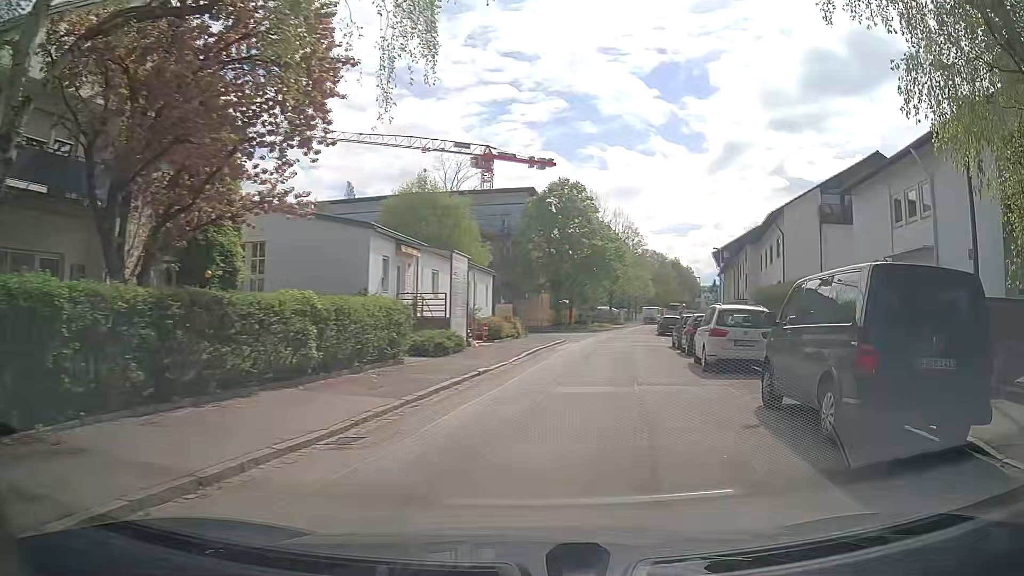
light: Day
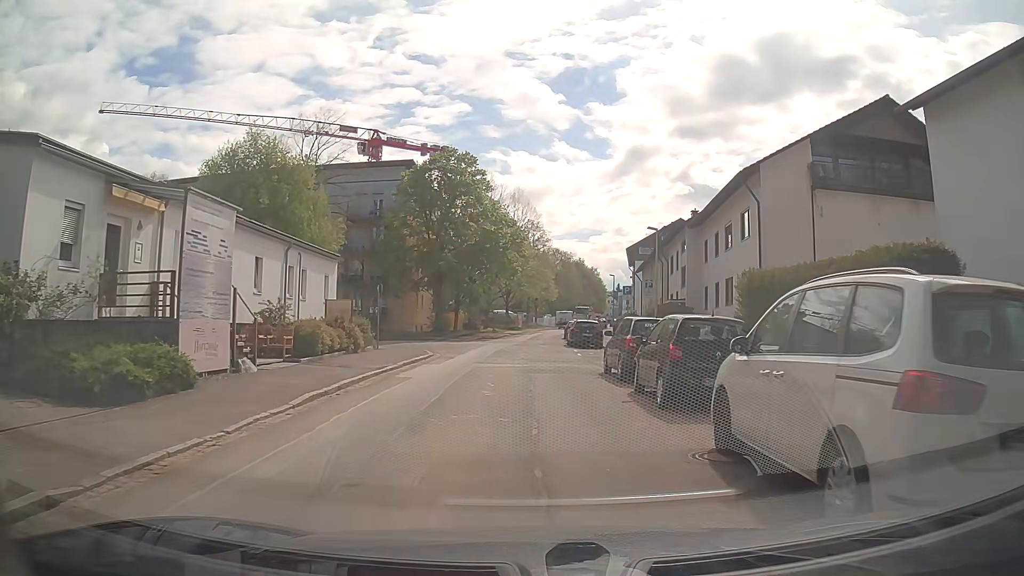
(+1.8, +13.4) m; +10°
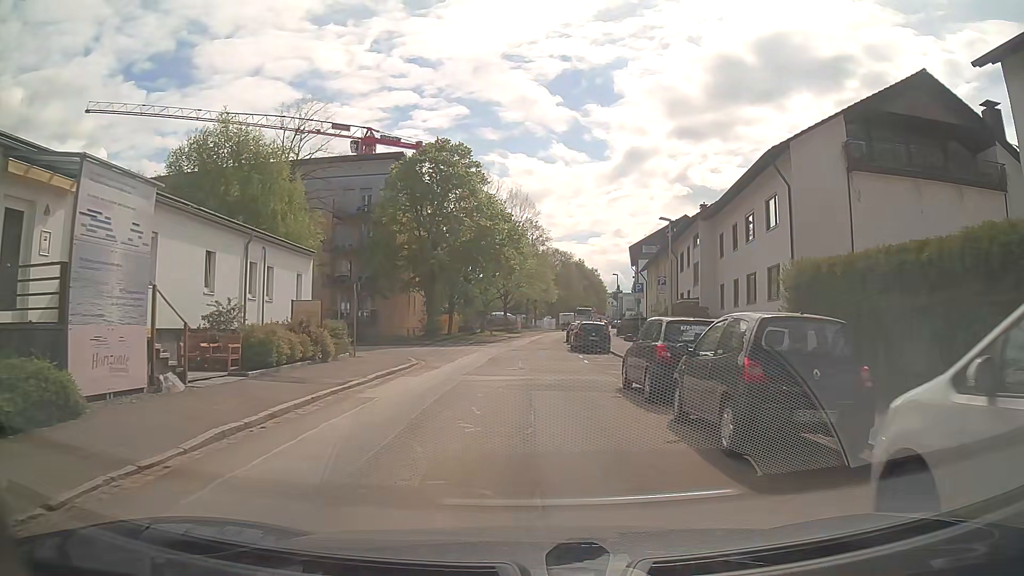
(0.0, +3.7) m; -1°
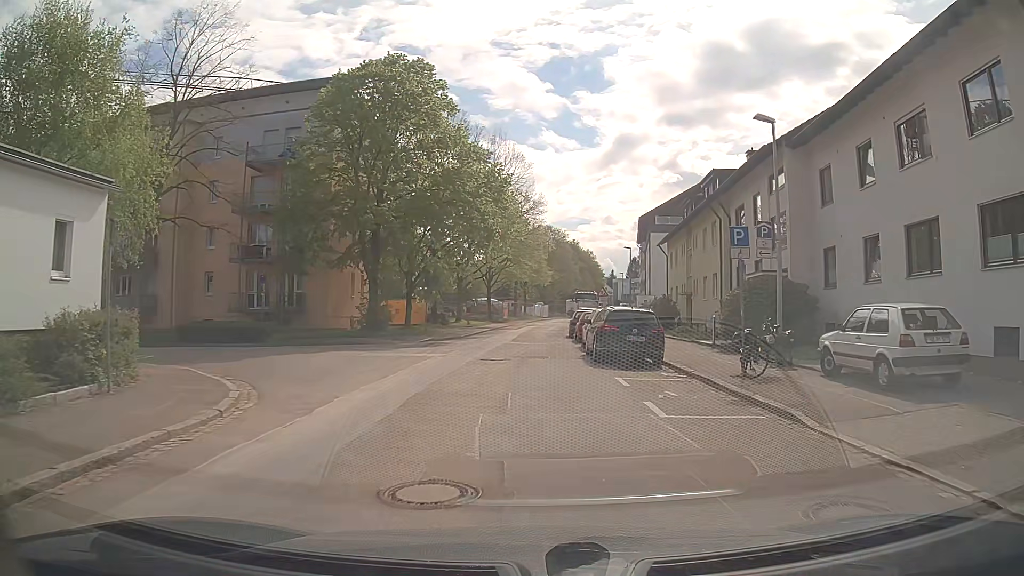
(+0.2, +15.0) m; 0°
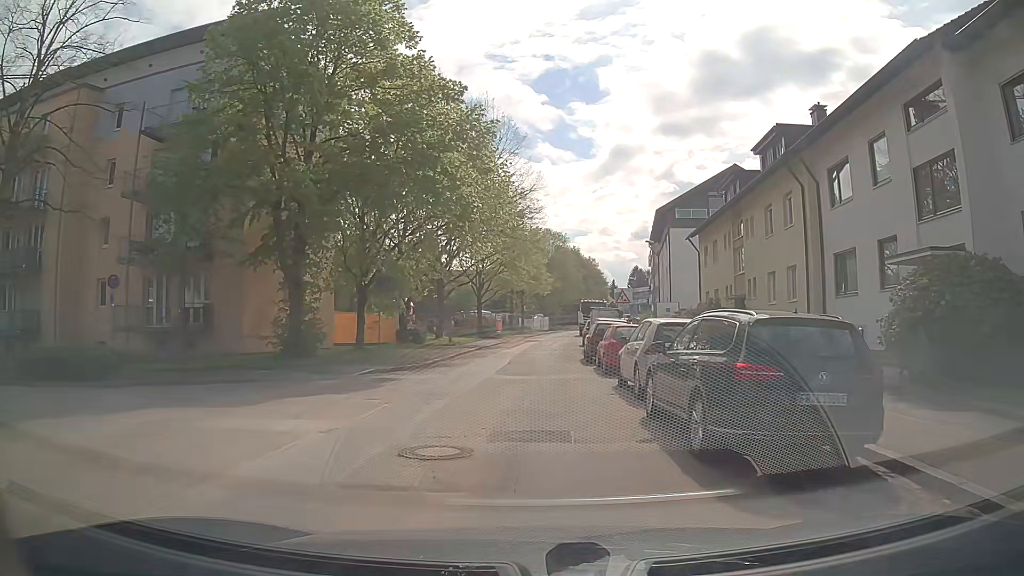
(+0.3, +11.1) m; +2°
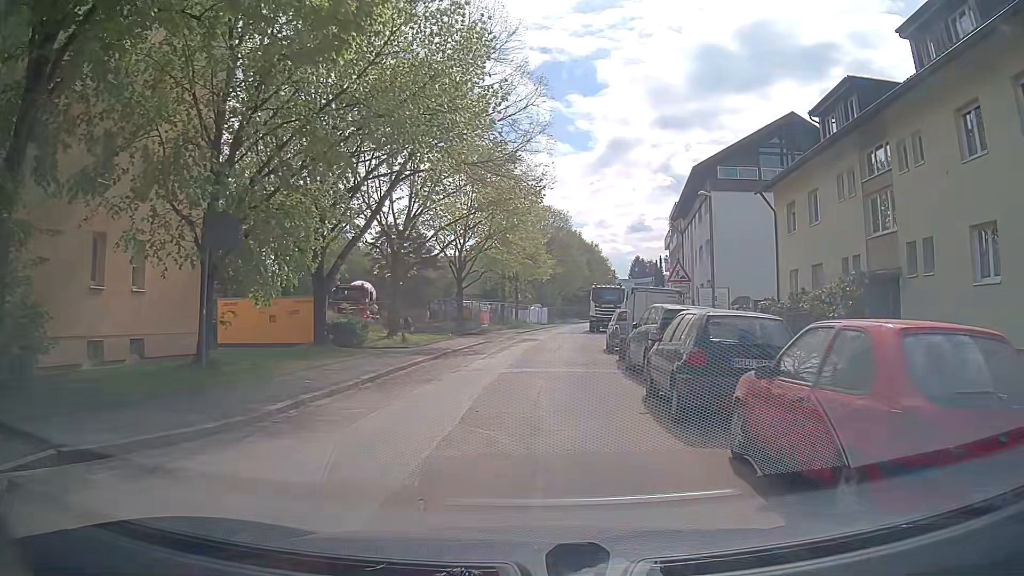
(-0.2, +14.3) m; -1°
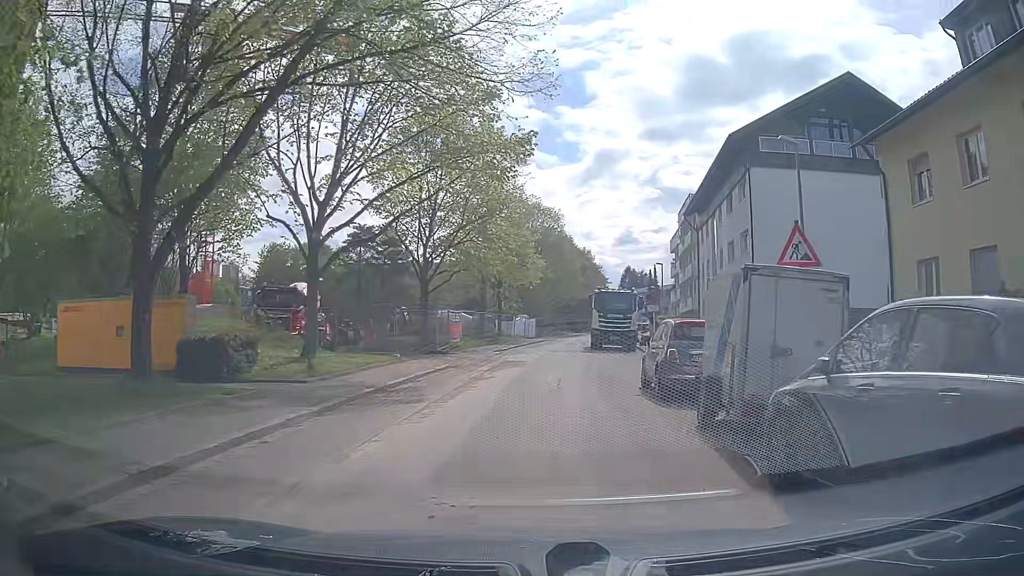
(+0.3, +10.7) m; +3°
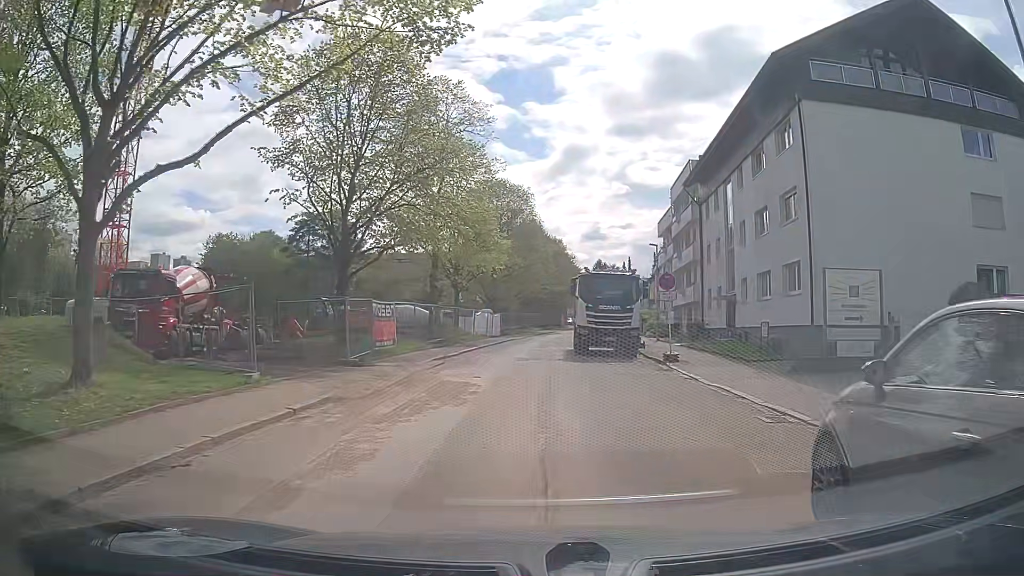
(+0.2, +10.6) m; +2°
(0, +10) (0, +20) (0, +30) (0, +40) (+2, +50) (+3, +60) (+4, +70) (+5, +80) (+7, +90) (+8, +99) m
